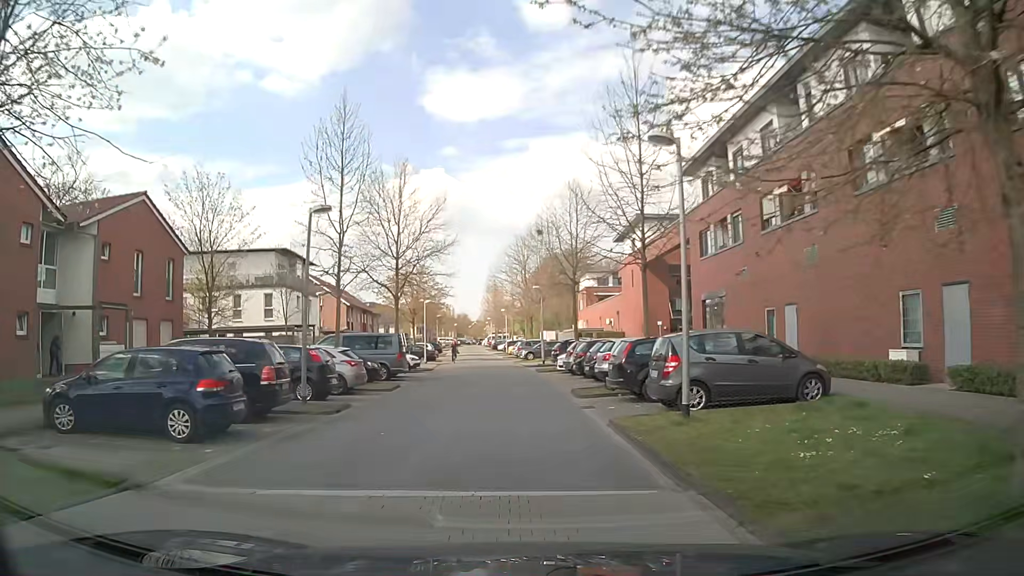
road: residential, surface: asphalt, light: Day
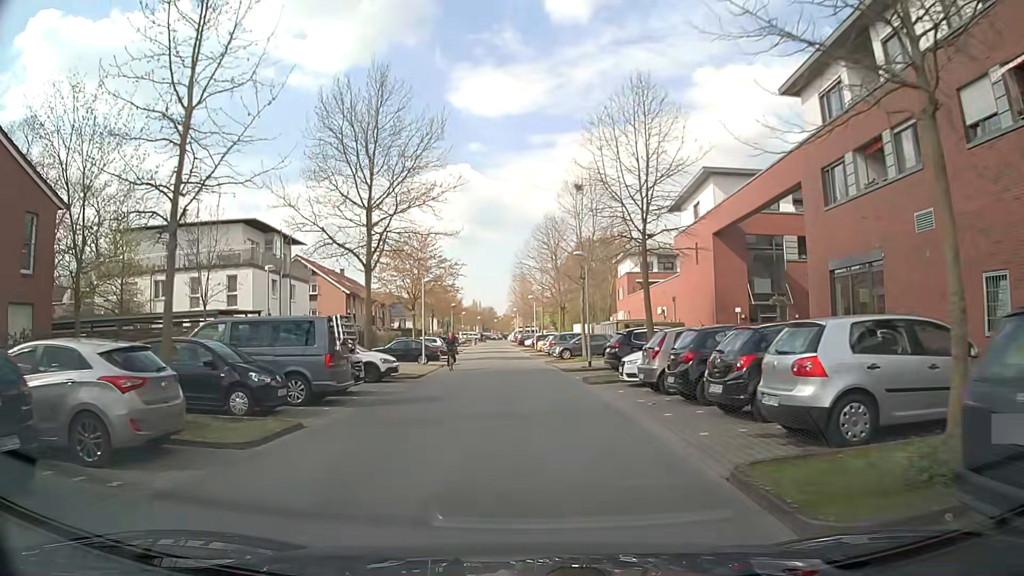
(-0.4, +13.4) m; -3°
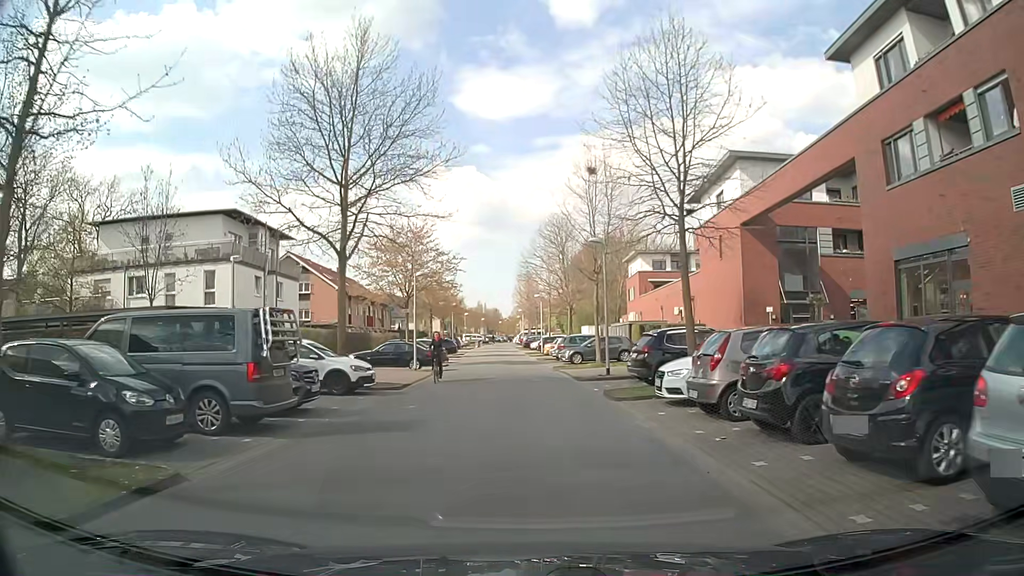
(0.0, +4.5) m; 0°
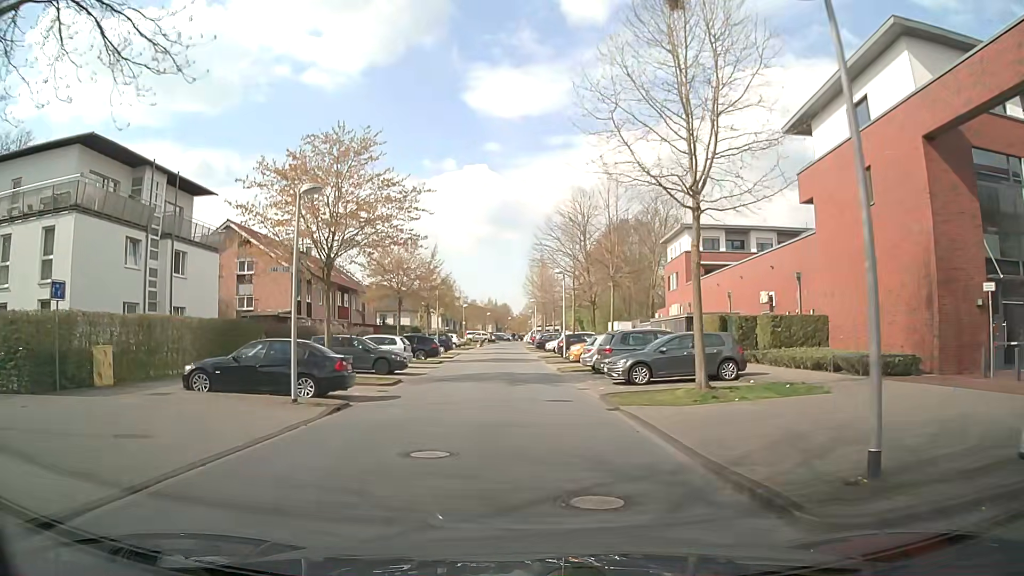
(-0.1, +18.0) m; -1°
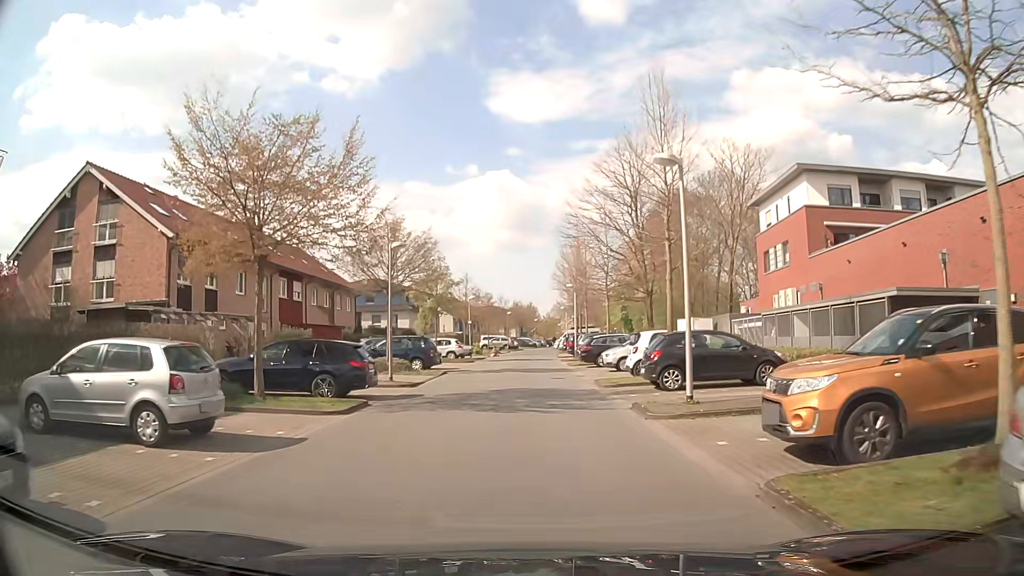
(-0.3, +22.8) m; -2°
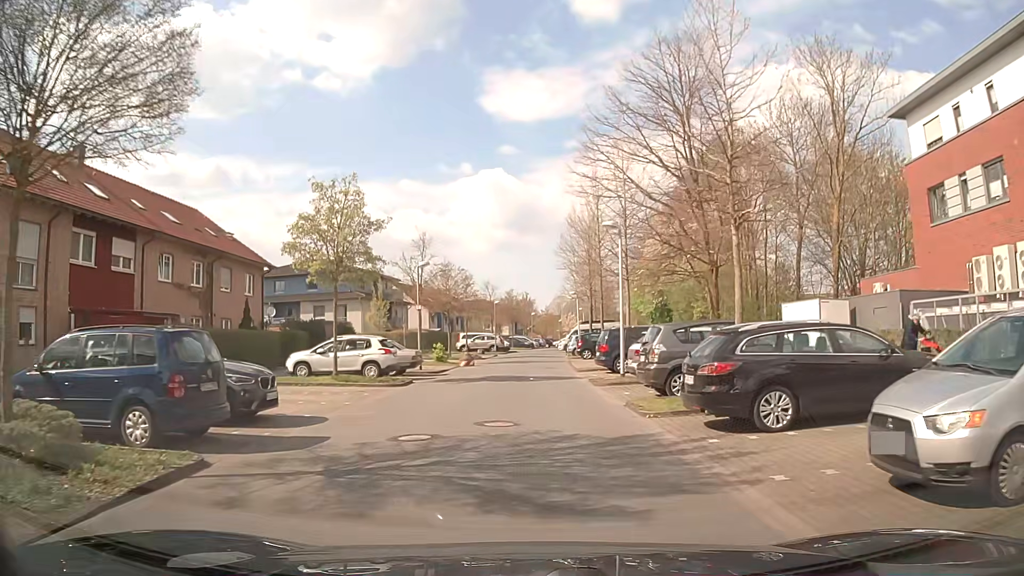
(0.0, +22.6) m; +1°
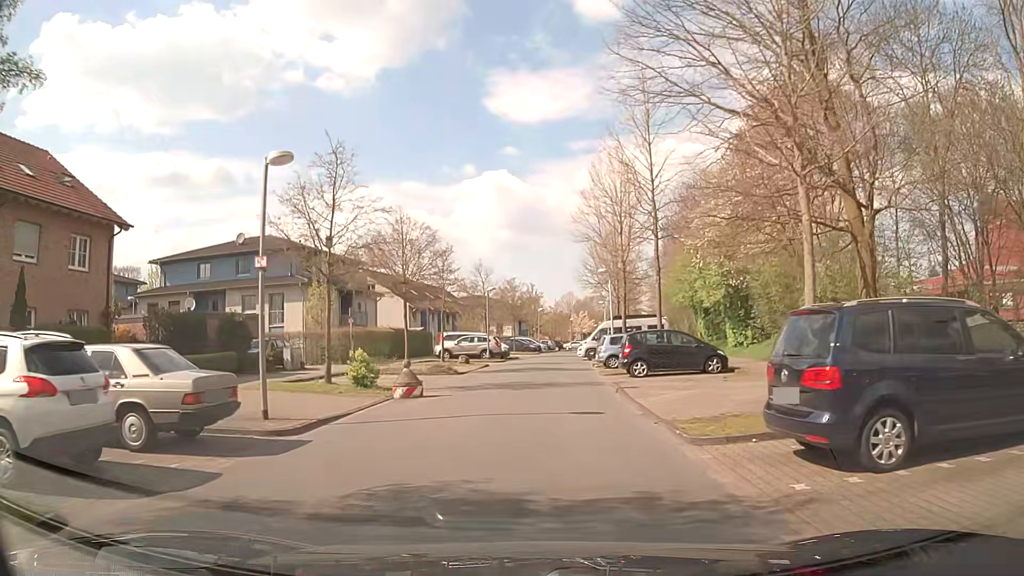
(-0.2, +18.0) m; -1°
(0, +10) (0, +20) (0, +30) (+1, +40) (+1, +50) (+3, +60) (+5, +70) (+6, +80) (+8, +89) (+10, +99) m
